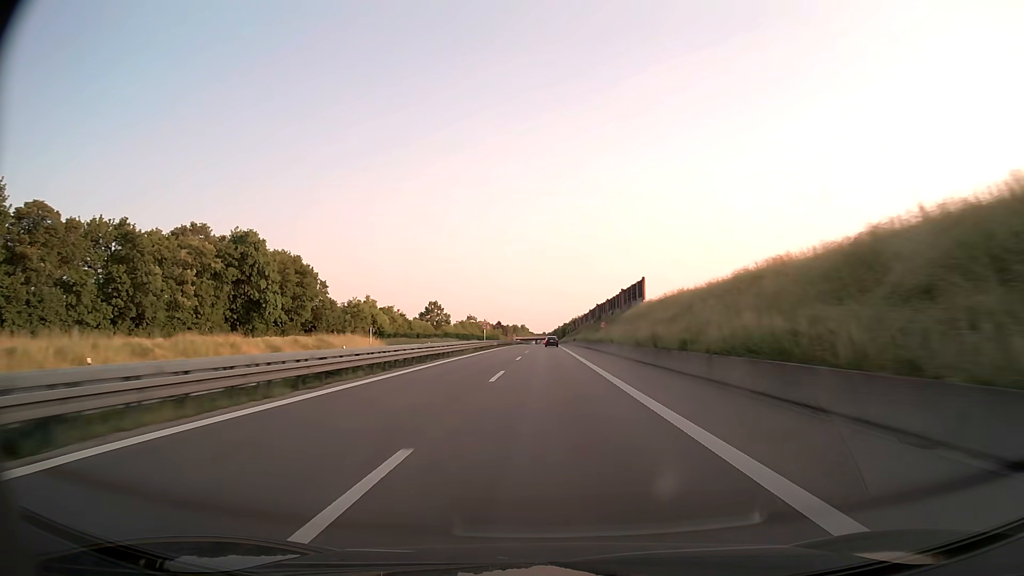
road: trunk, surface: asphalt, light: Day
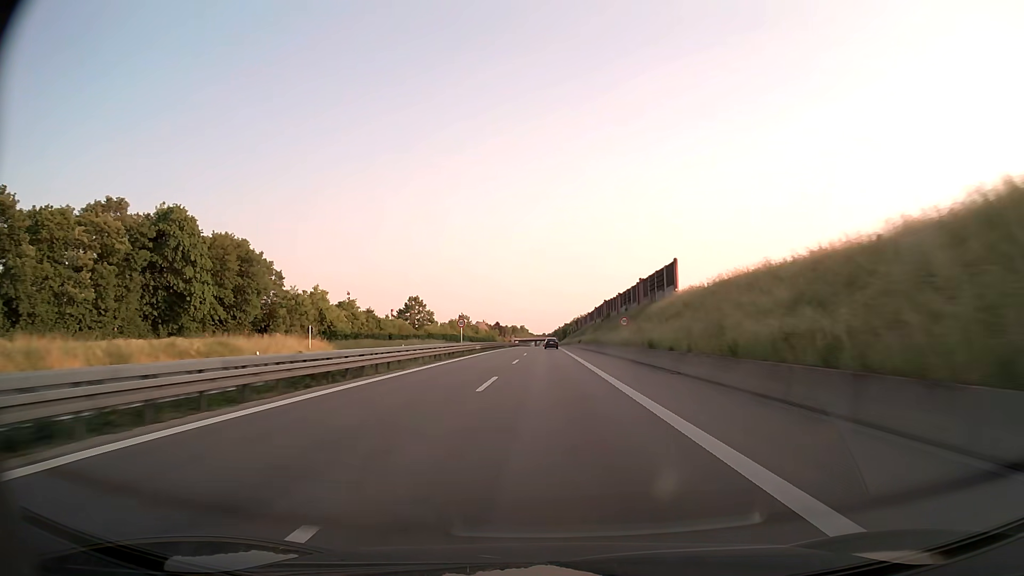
(0.0, +21.2) m; 0°
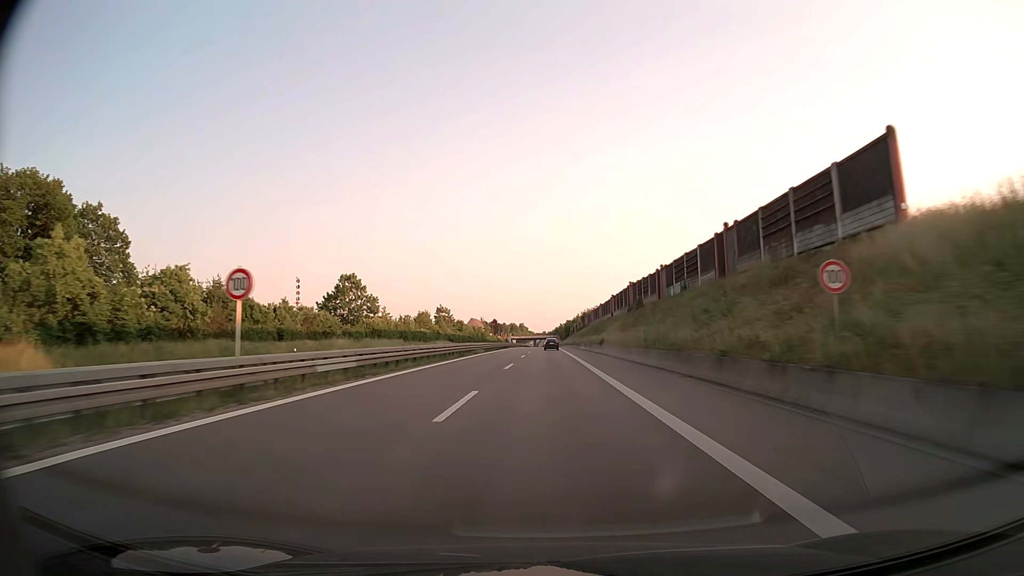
(0.0, +41.9) m; 0°
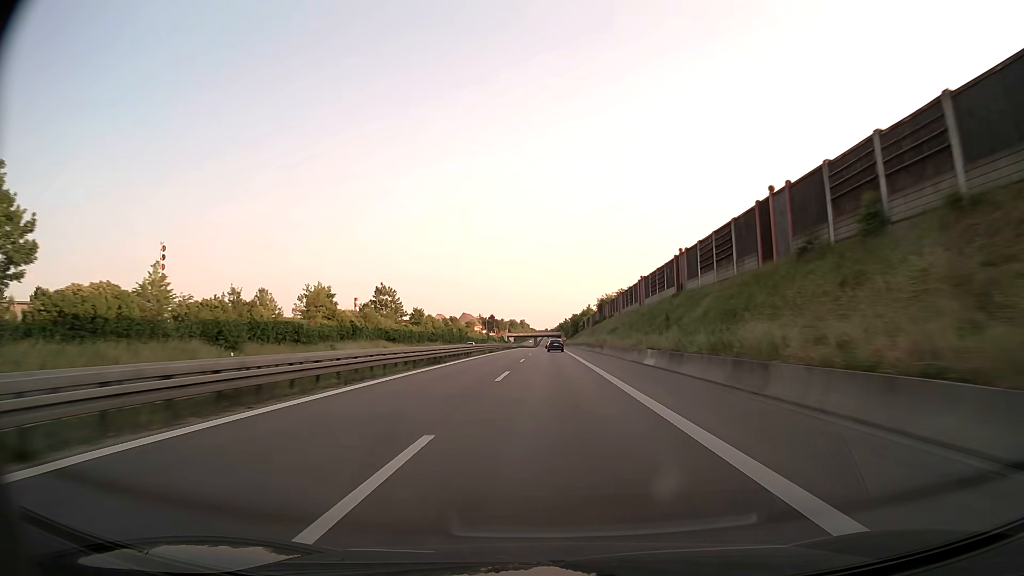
(-0.1, +61.2) m; 0°
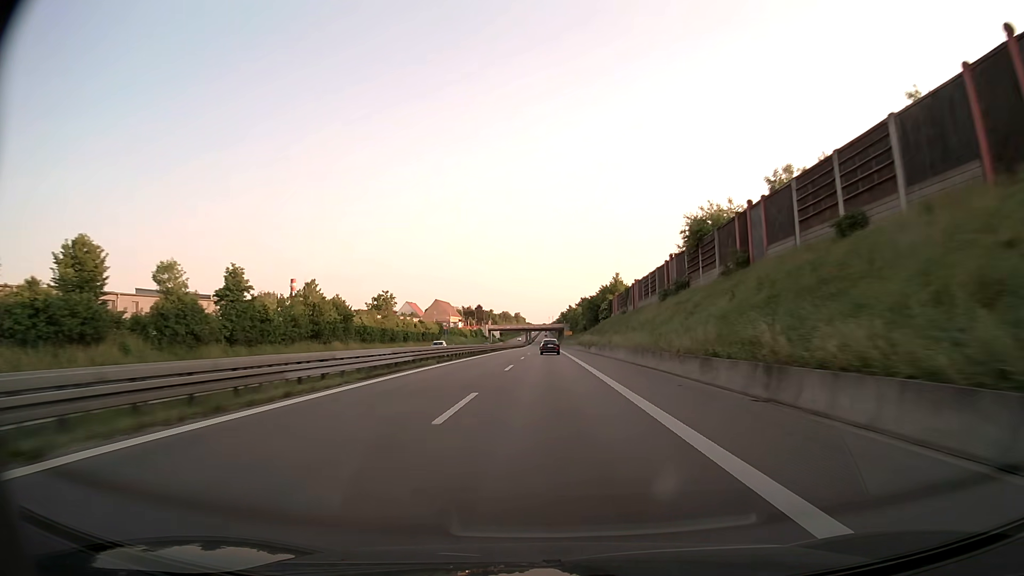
(+0.3, +100.8) m; 0°
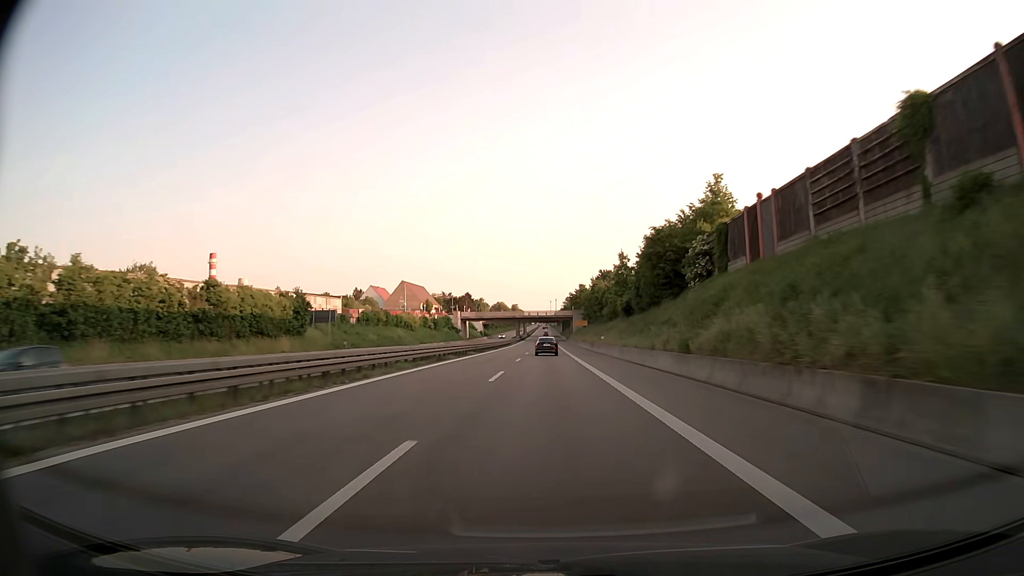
(-0.1, +79.9) m; 0°
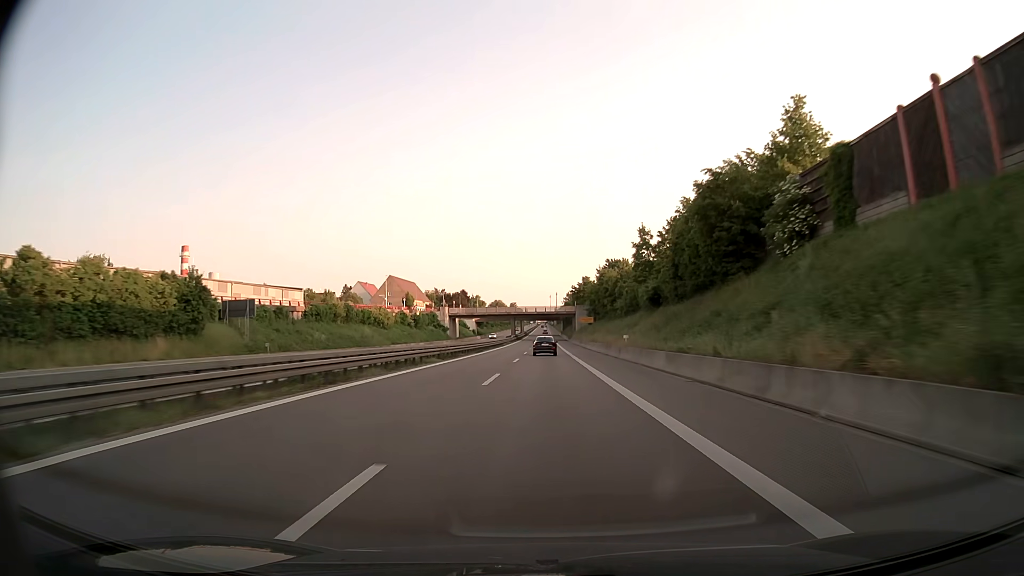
(0.0, +19.6) m; 0°
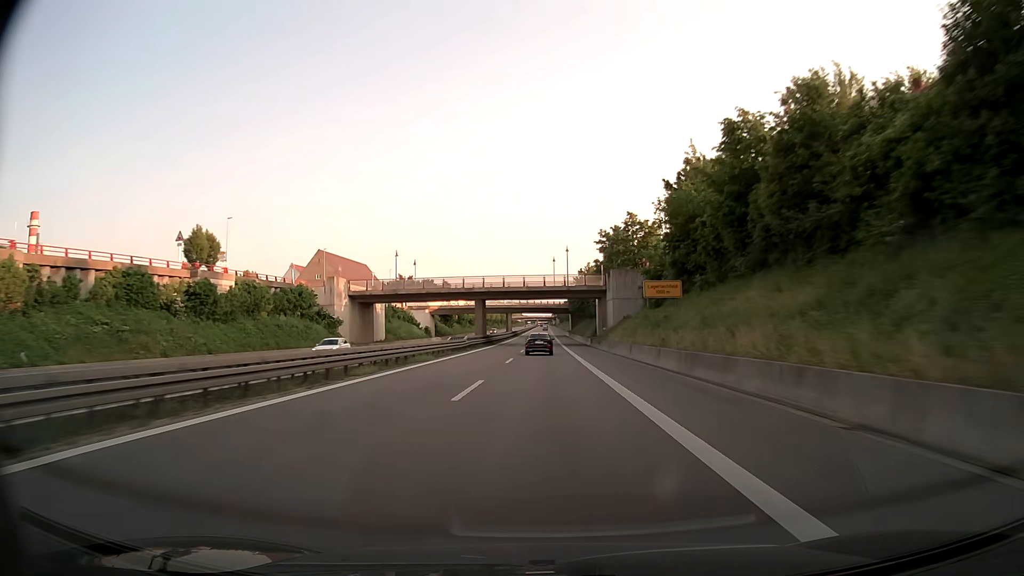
(+0.1, +77.1) m; 0°
(0, +10) (0, +20) (0, +30) (0, +40) (0, +50) (0, +60) (0, +70) (0, +80) (0, +90) (0, +100) m
